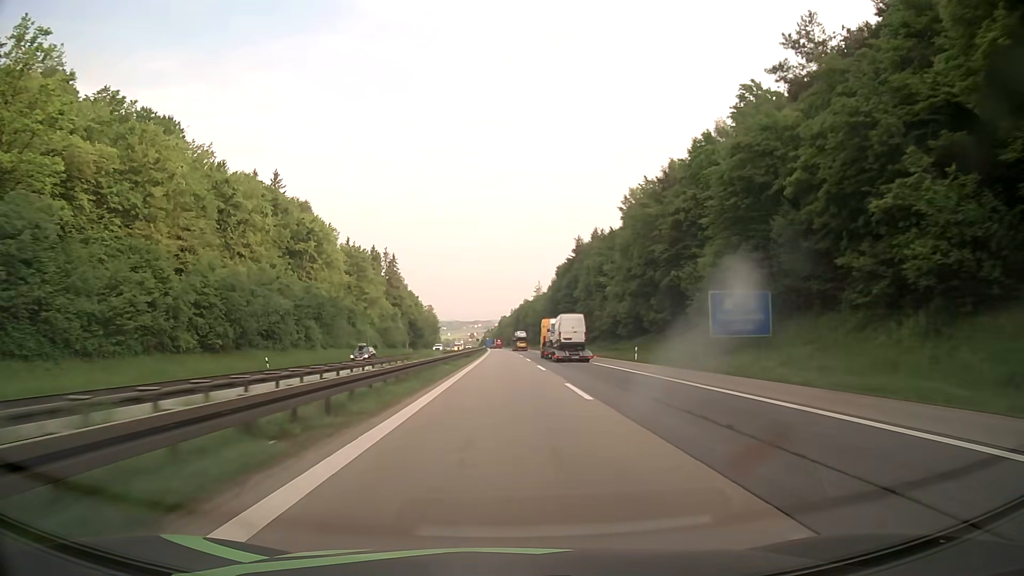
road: motorway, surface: asphalt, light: Day
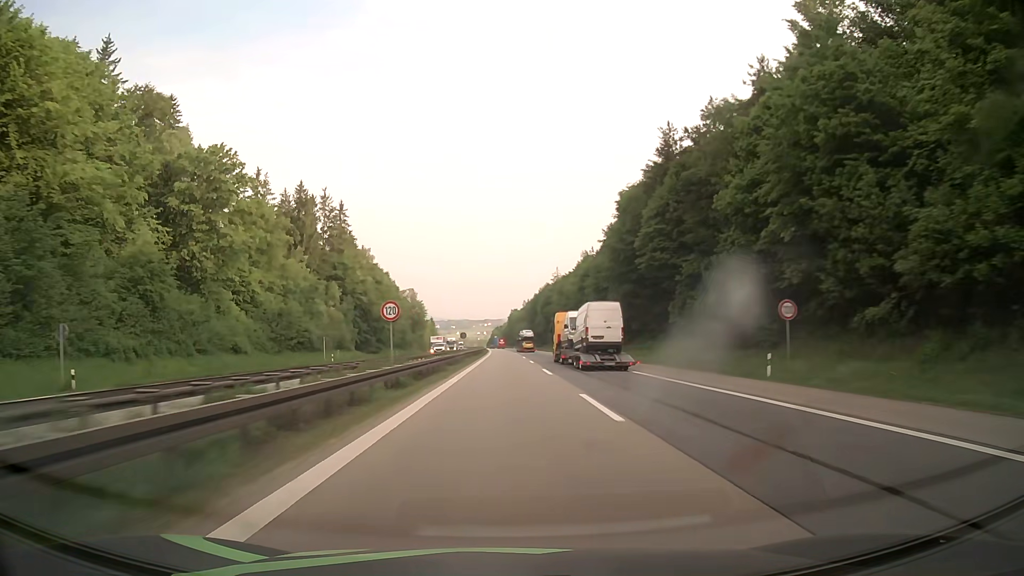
(-0.5, +76.3) m; -1°
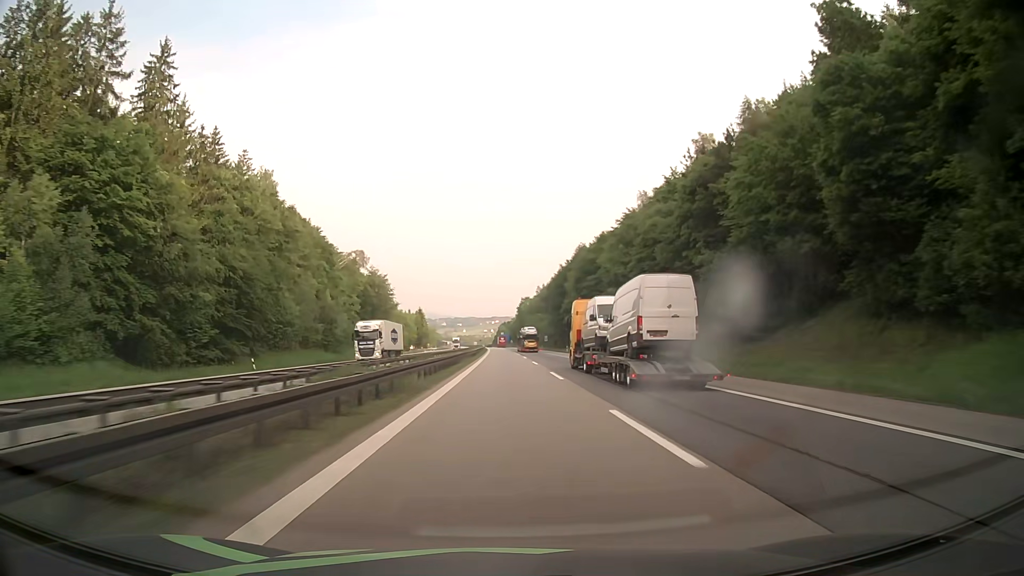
(-0.5, +75.9) m; 0°
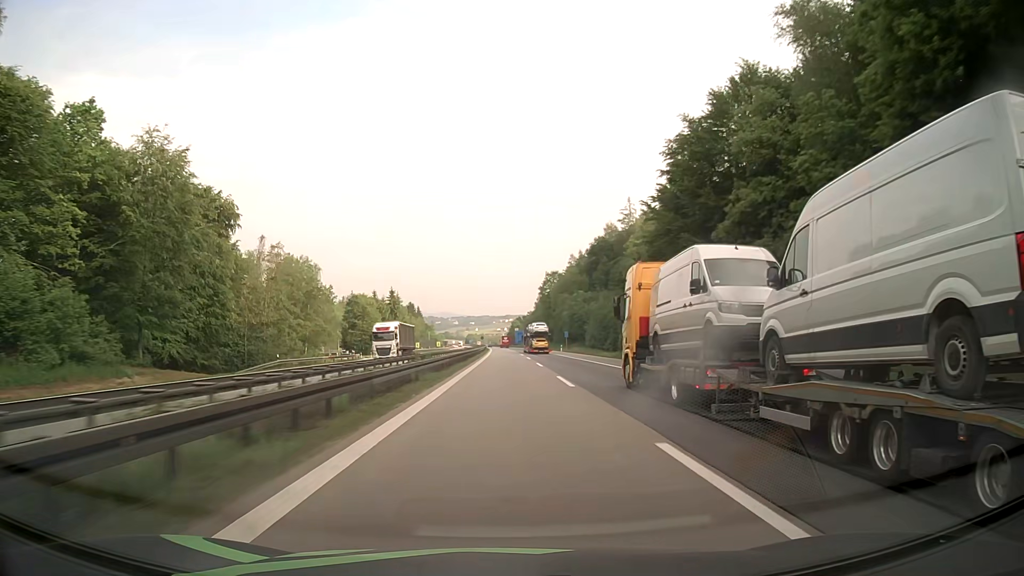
(-1.3, +94.5) m; -1°
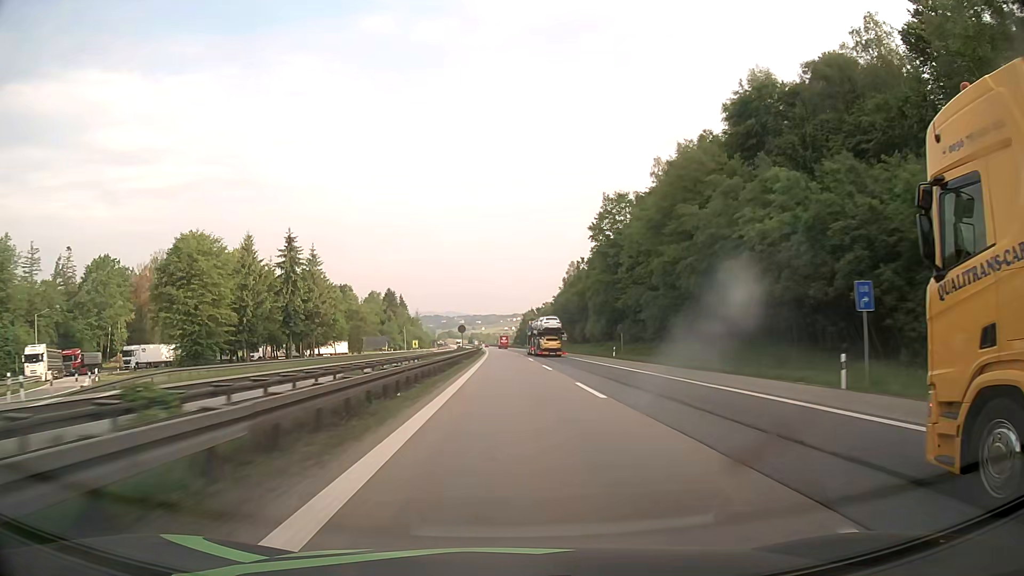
(-1.1, +94.1) m; -1°
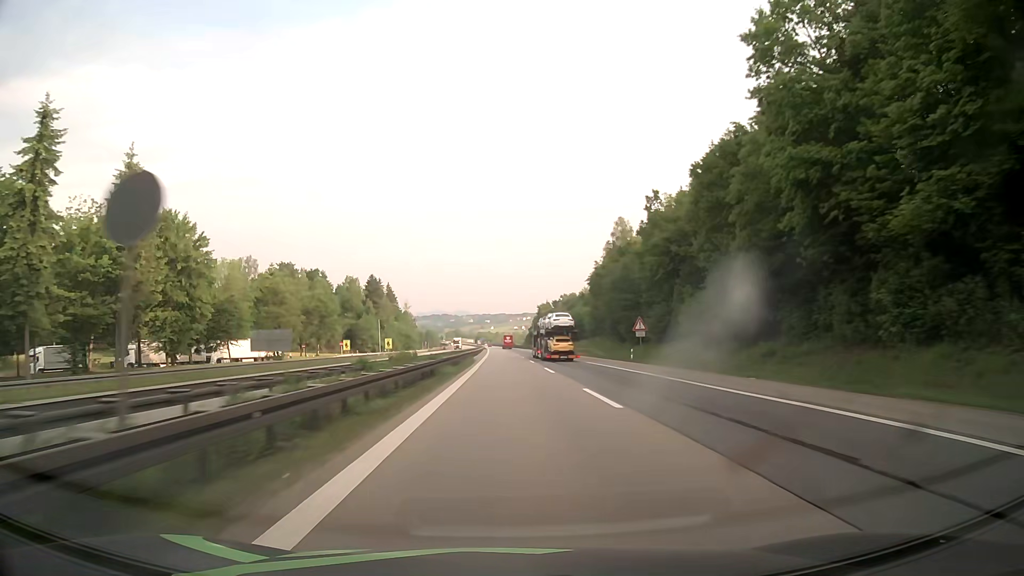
(-0.2, +56.1) m; -1°
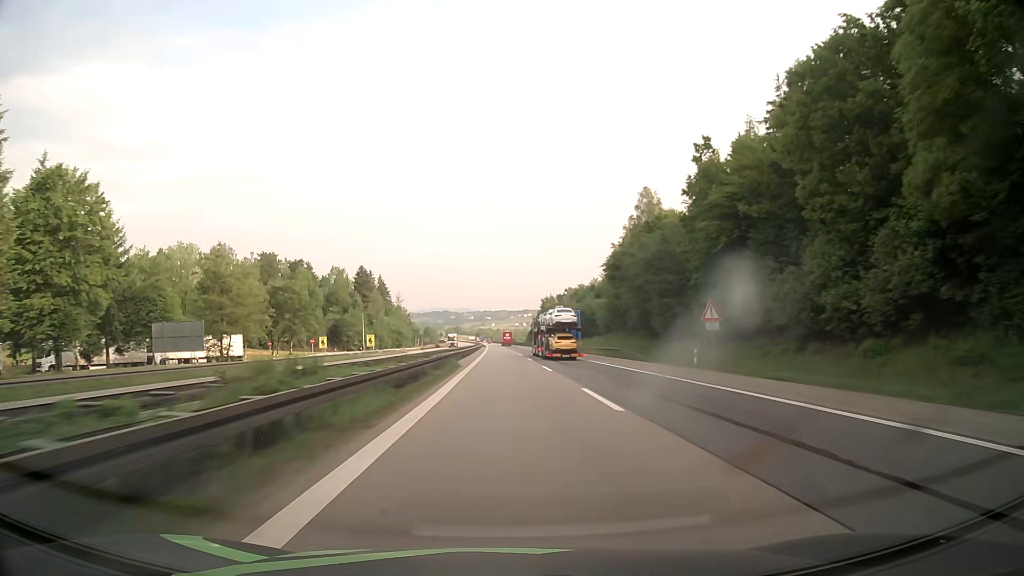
(0.0, +18.6) m; 0°
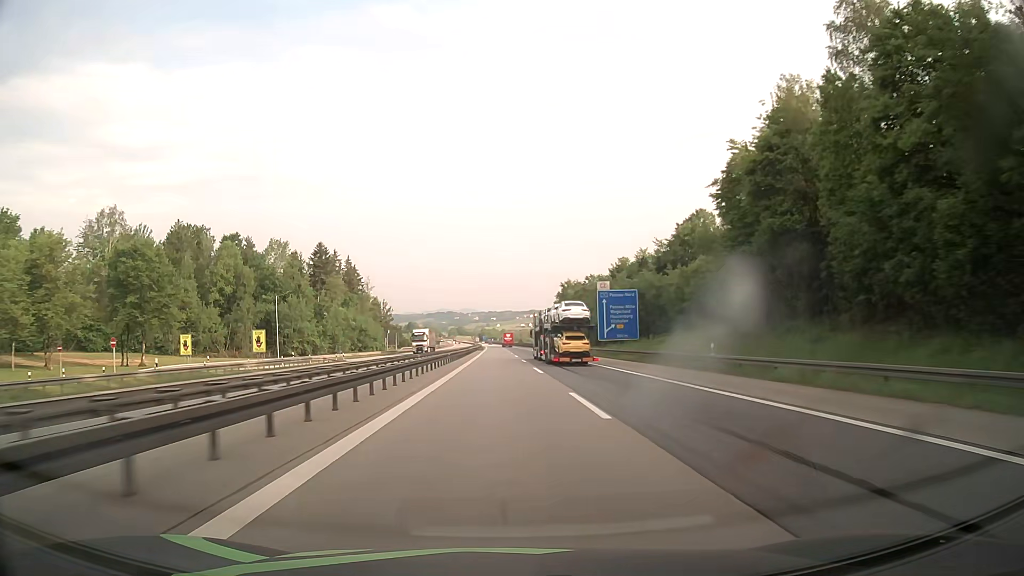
(-0.2, +54.9) m; 0°
(0, +10) (0, +20) (0, +30) (0, +40) (0, +50) (-1, +60) (-1, +70) (-1, +80) (-1, +90) (-2, +100) m
